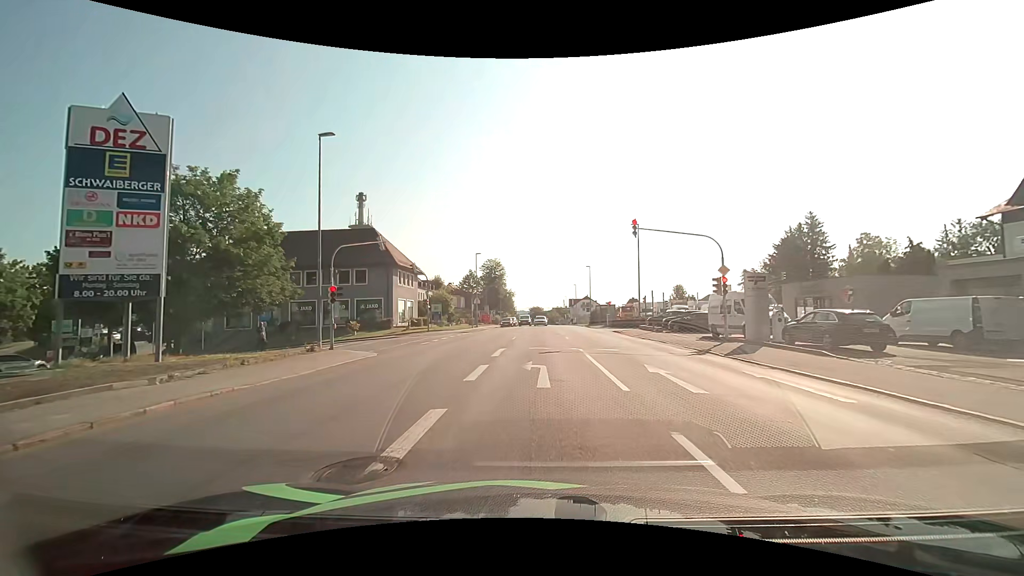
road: tertiary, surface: asphalt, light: Day
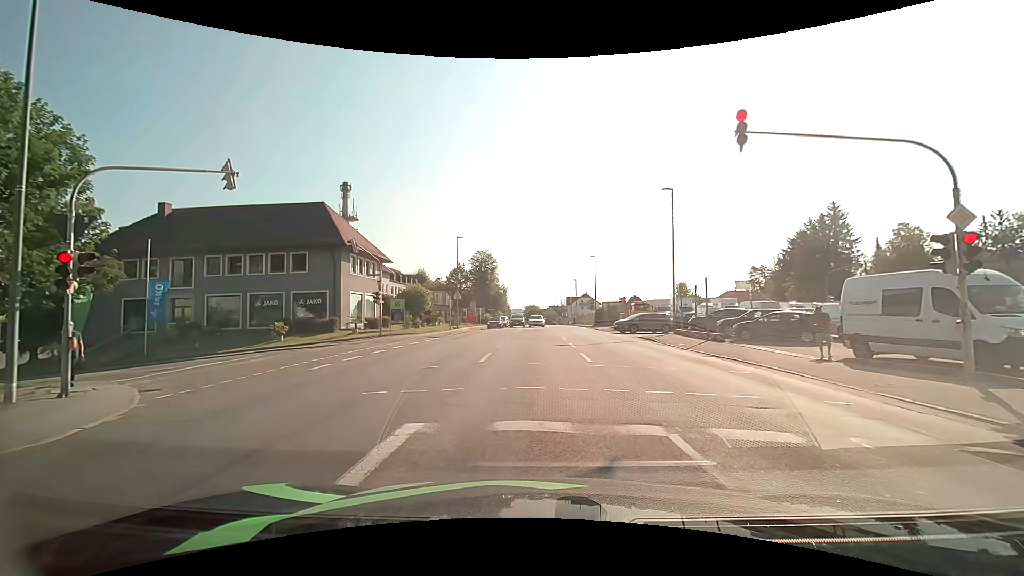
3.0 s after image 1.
(+0.1, +13.1) m; 0°
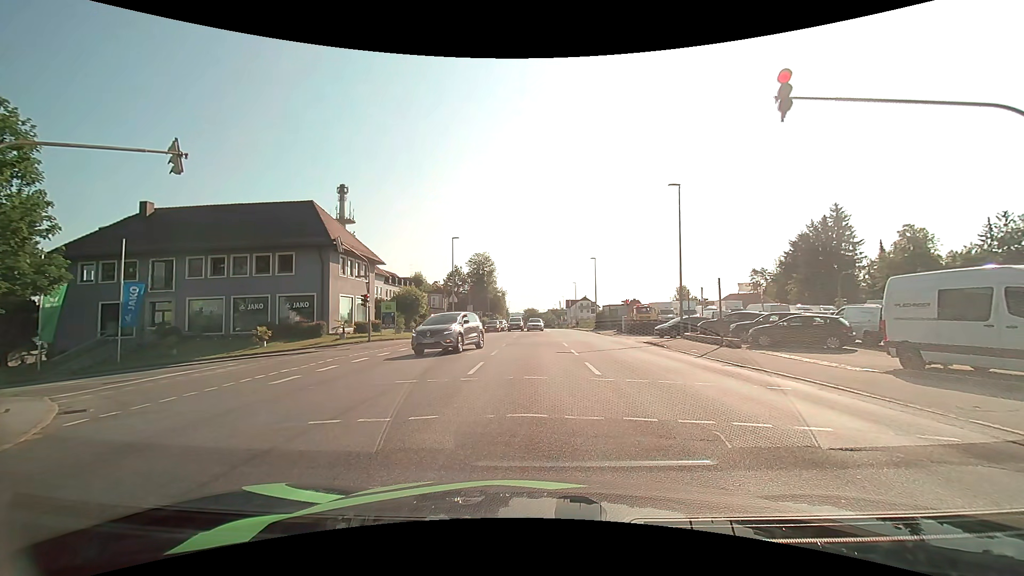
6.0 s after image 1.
(0.0, +2.0) m; 0°
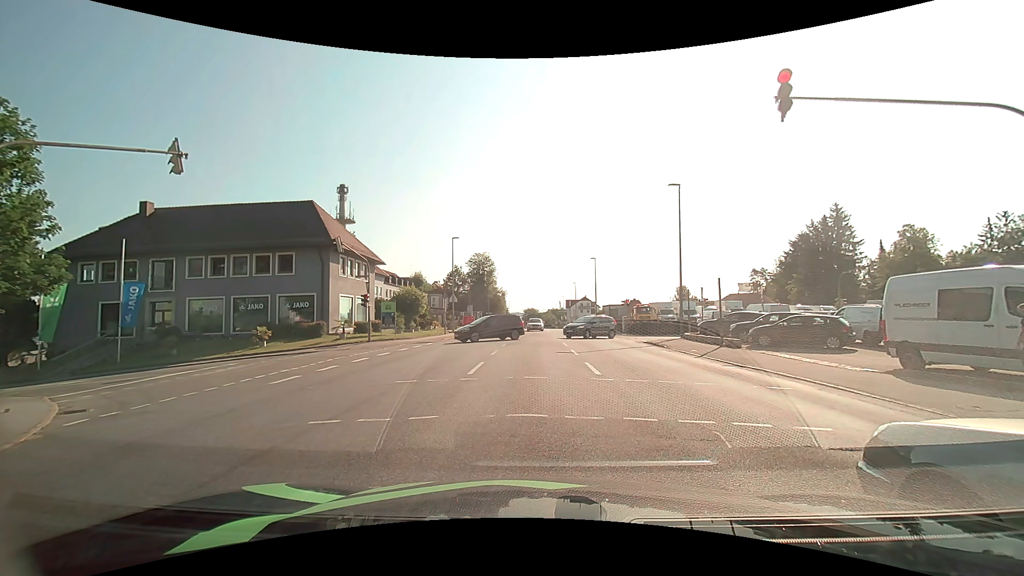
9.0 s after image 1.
(0.0, 0.0) m; 0°
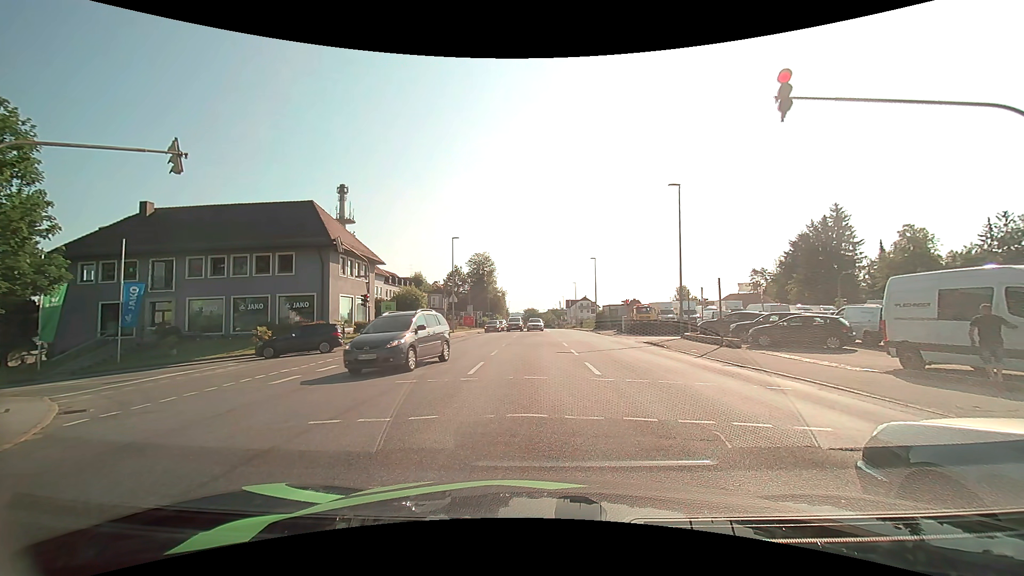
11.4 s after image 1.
(0.0, 0.0) m; 0°
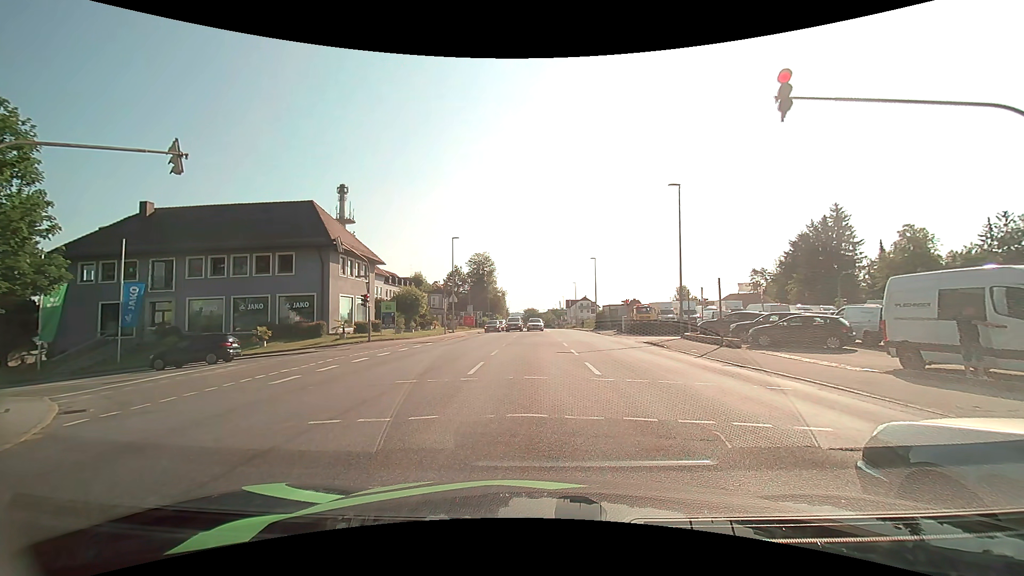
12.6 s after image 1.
(0.0, 0.0) m; 0°
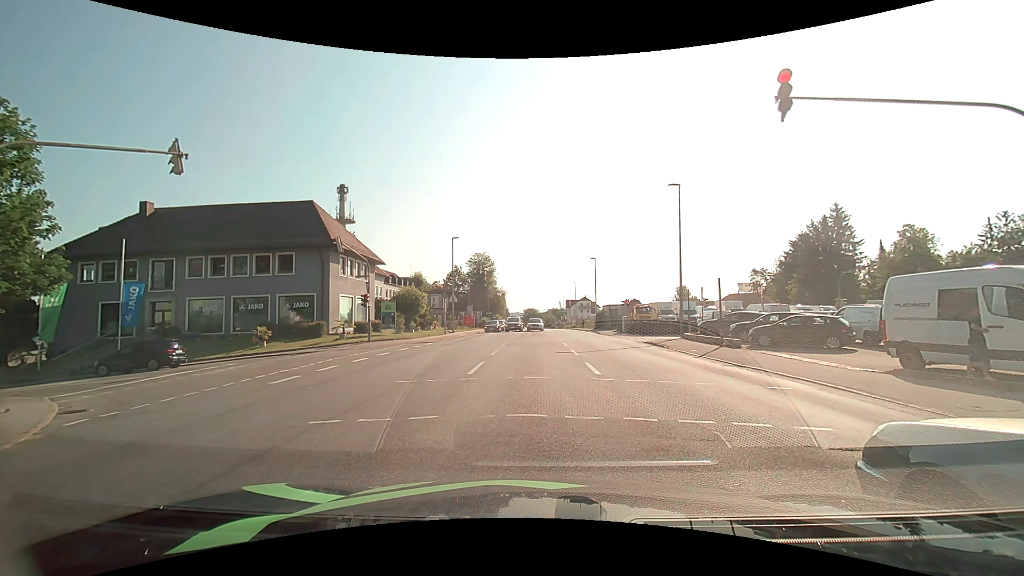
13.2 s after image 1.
(0.0, 0.0) m; 0°
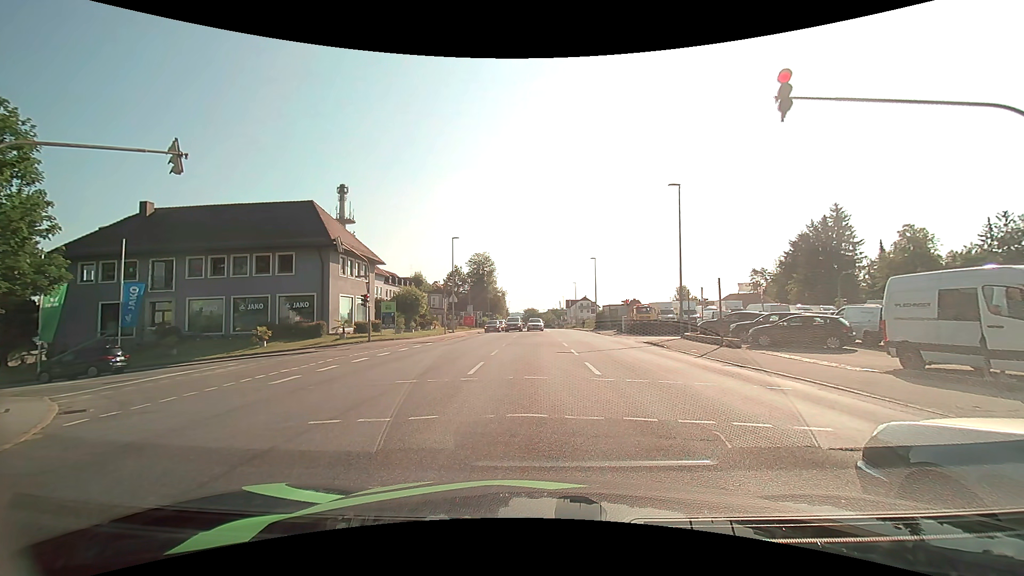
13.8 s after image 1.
(0.0, 0.0) m; 0°
